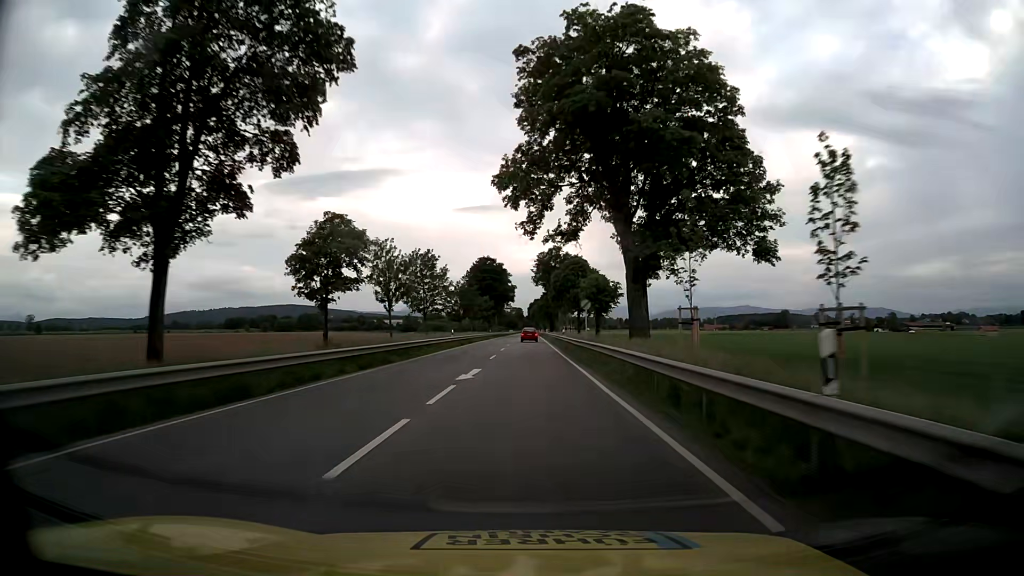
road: primary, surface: asphalt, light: Day
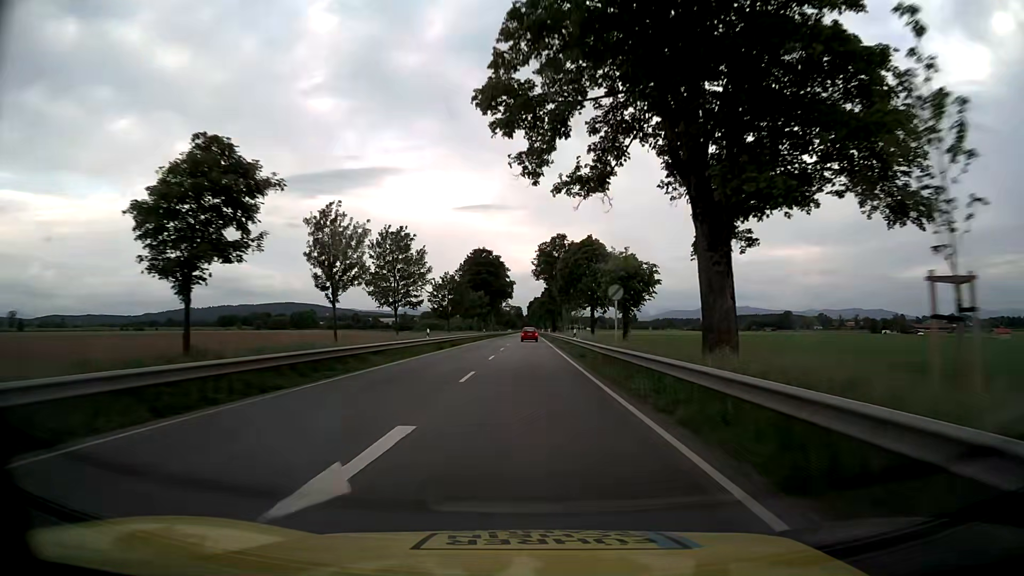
(0.0, +13.2) m; 0°
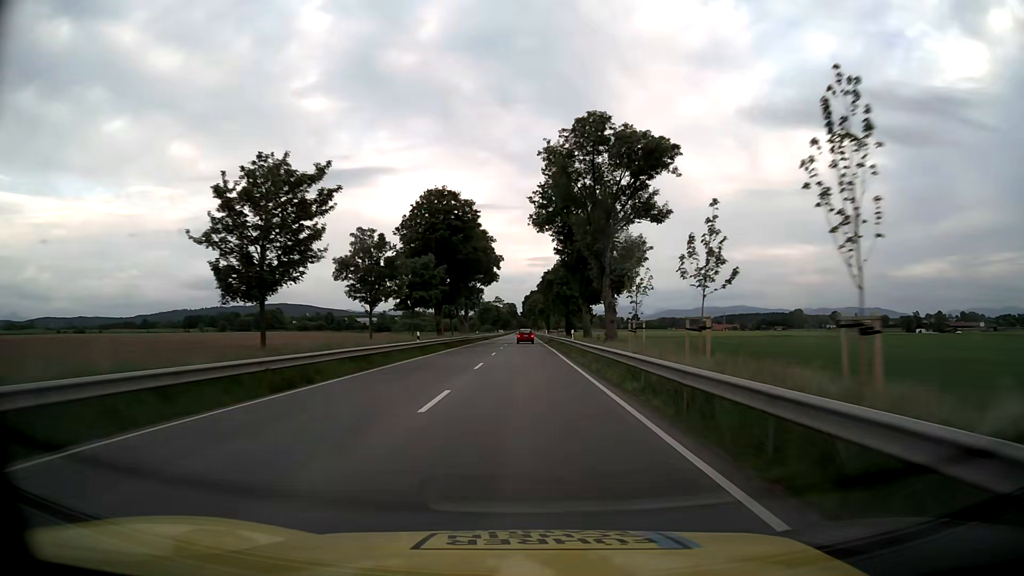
(0.0, +54.3) m; 0°
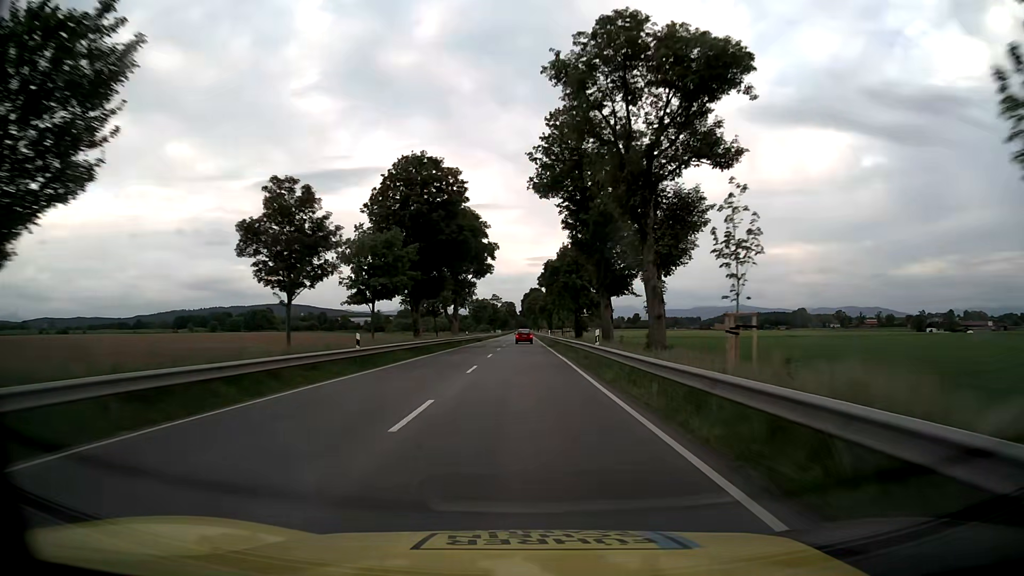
(0.0, +14.1) m; 0°
